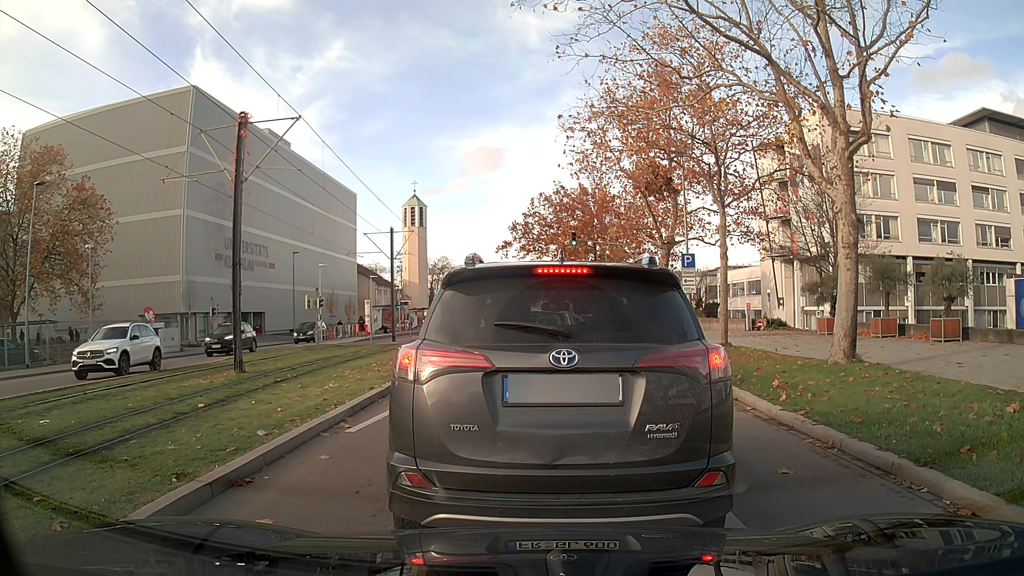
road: secondary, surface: asphalt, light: Day
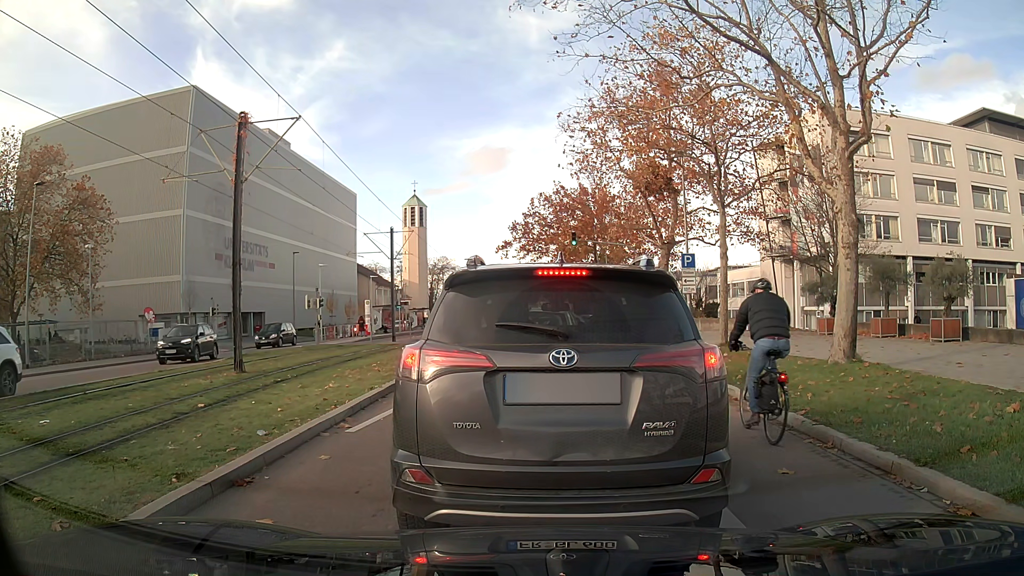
(0.0, 0.0) m; 0°
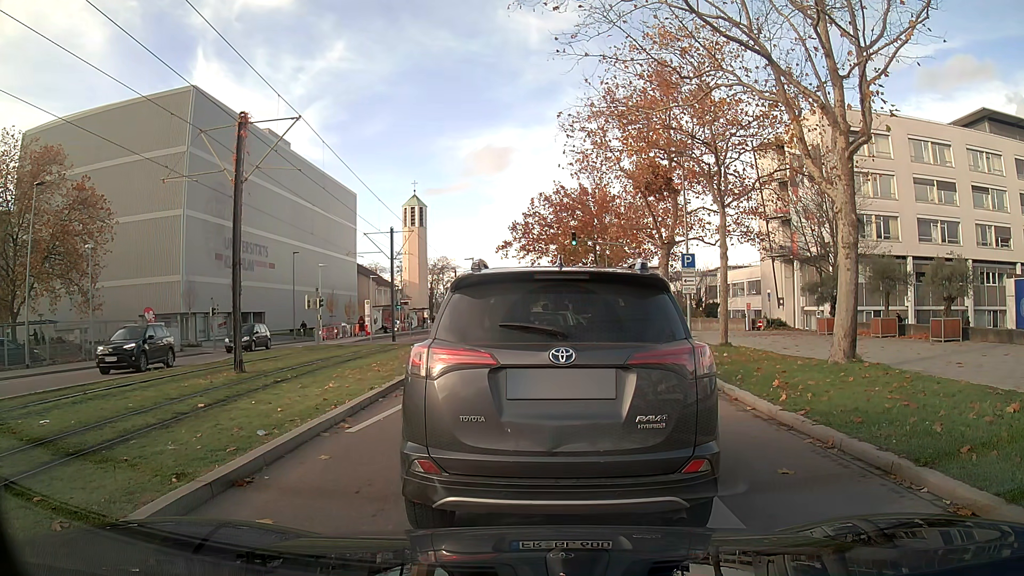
(0.0, 0.0) m; 0°
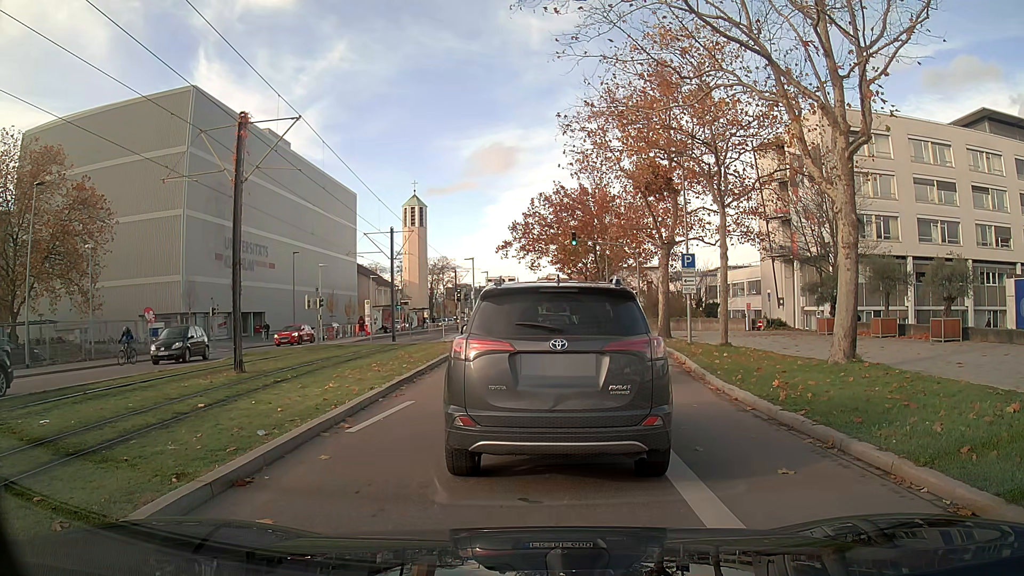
(0.0, 0.0) m; 0°
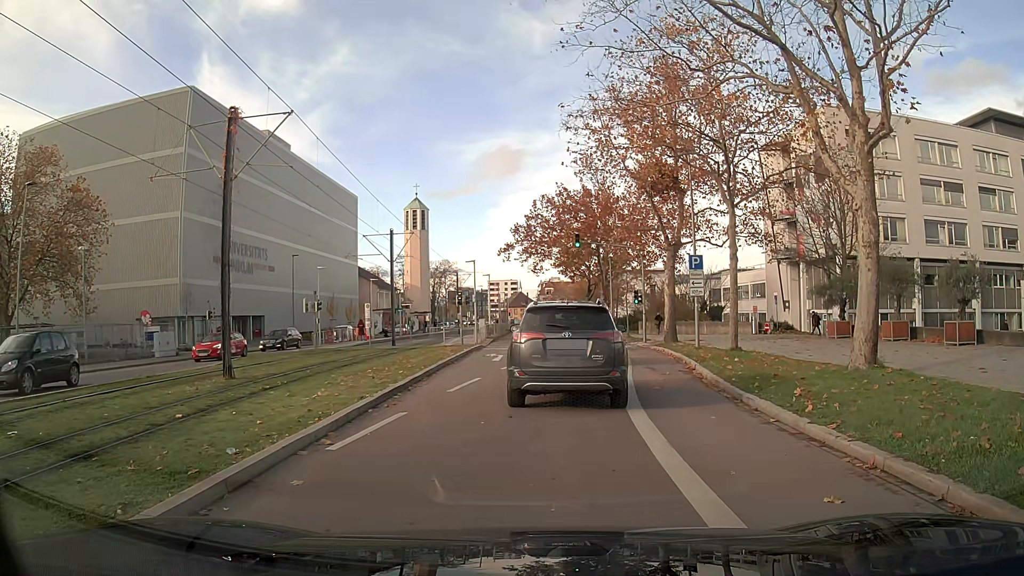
(0.0, +0.9) m; 0°
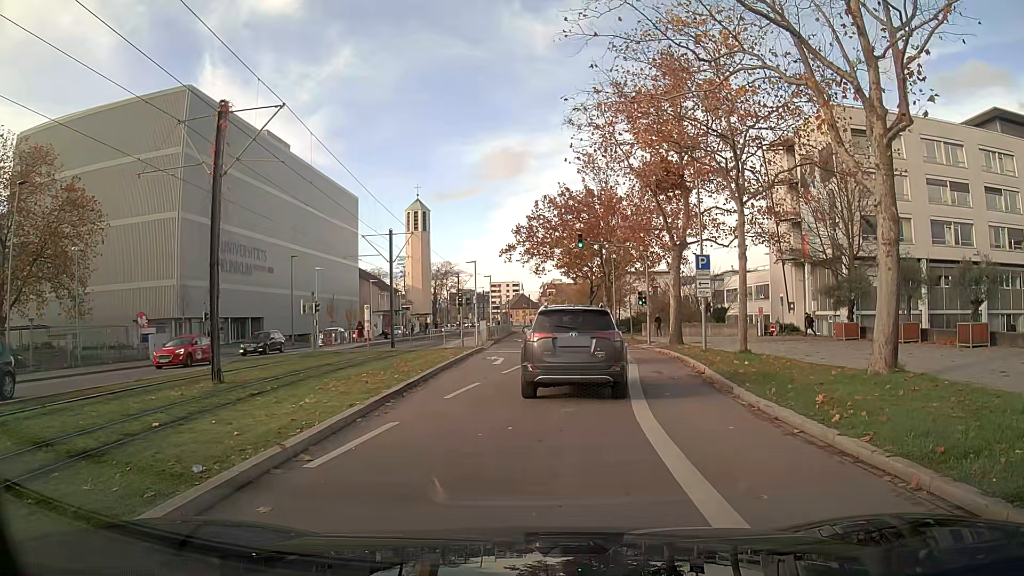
(0.0, +0.9) m; +1°
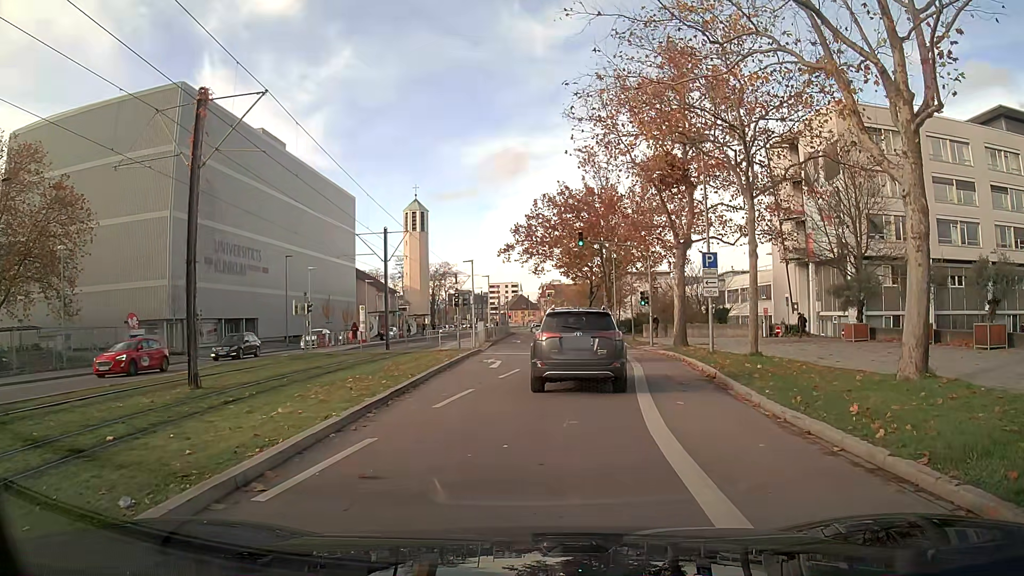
(0.0, +1.3) m; 0°
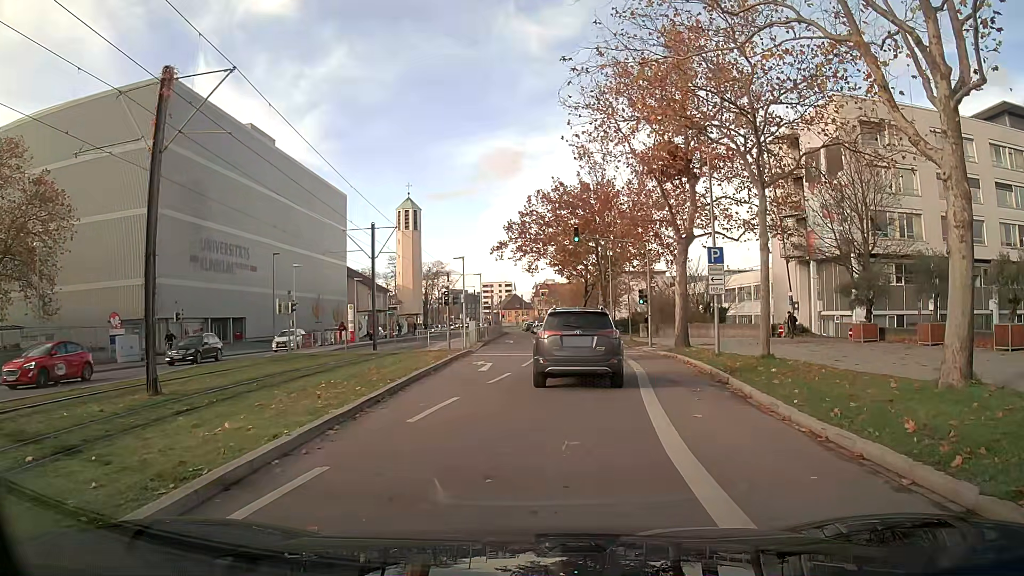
(0.0, +1.8) m; +1°
(0, +10) (+1, +20) (+1, +30) (+1, +40) (+1, +50) (+1, +60) (+1, +70) (+1, +80) (+1, +90) (0, +100) m
